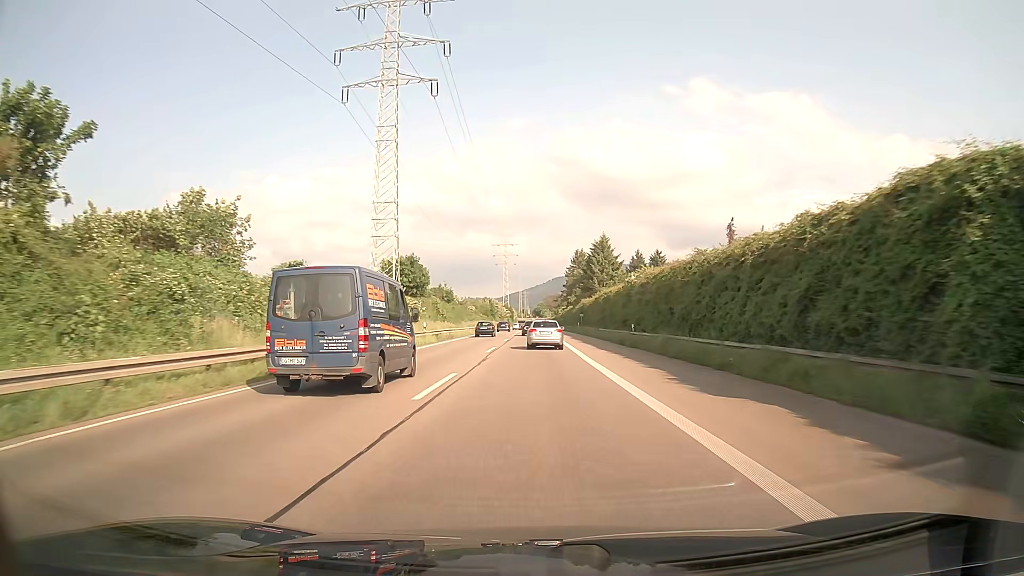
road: trunk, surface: asphalt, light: Day
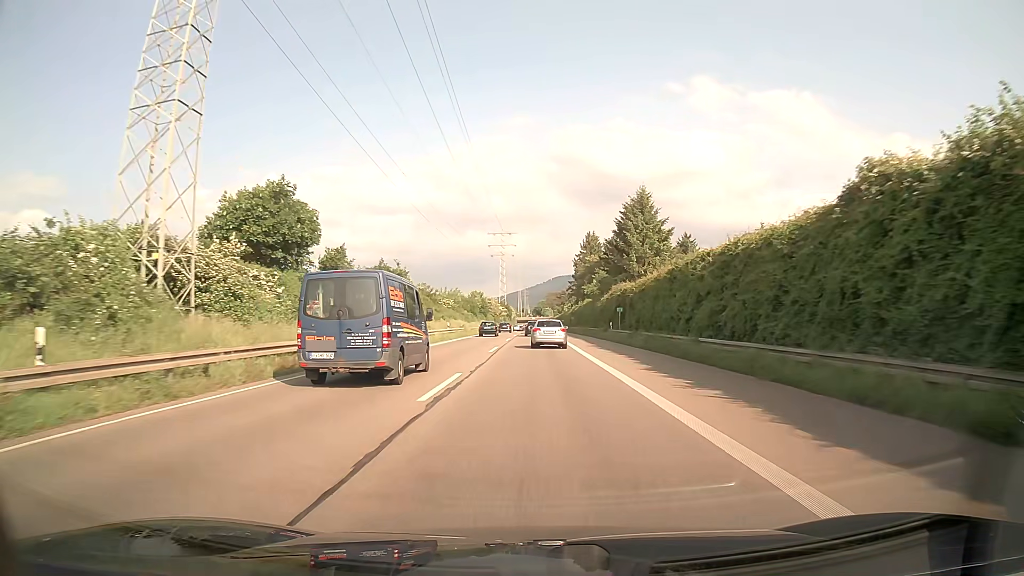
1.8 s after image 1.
(0.0, +36.6) m; 0°
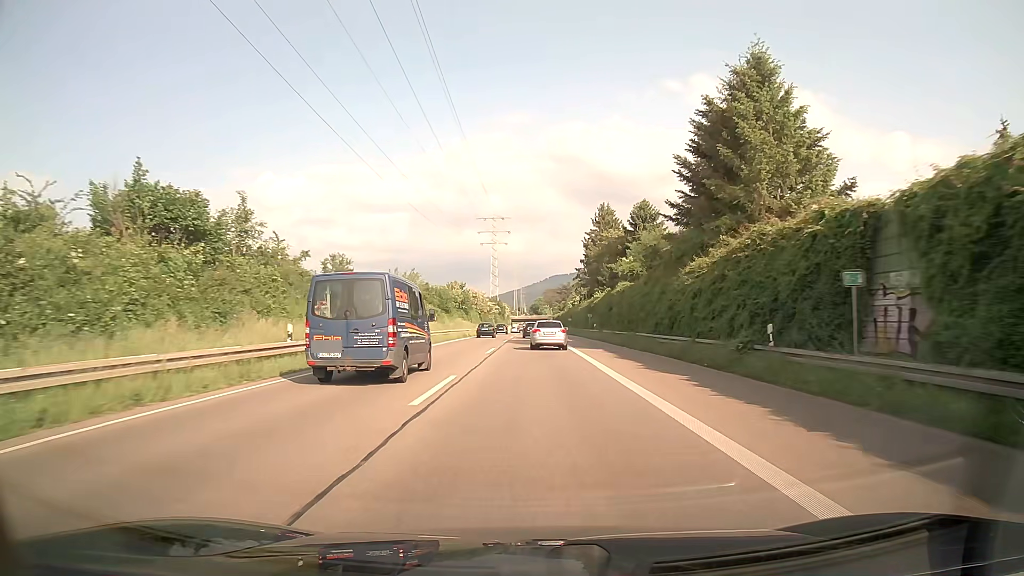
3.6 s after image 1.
(0.0, +36.8) m; 0°
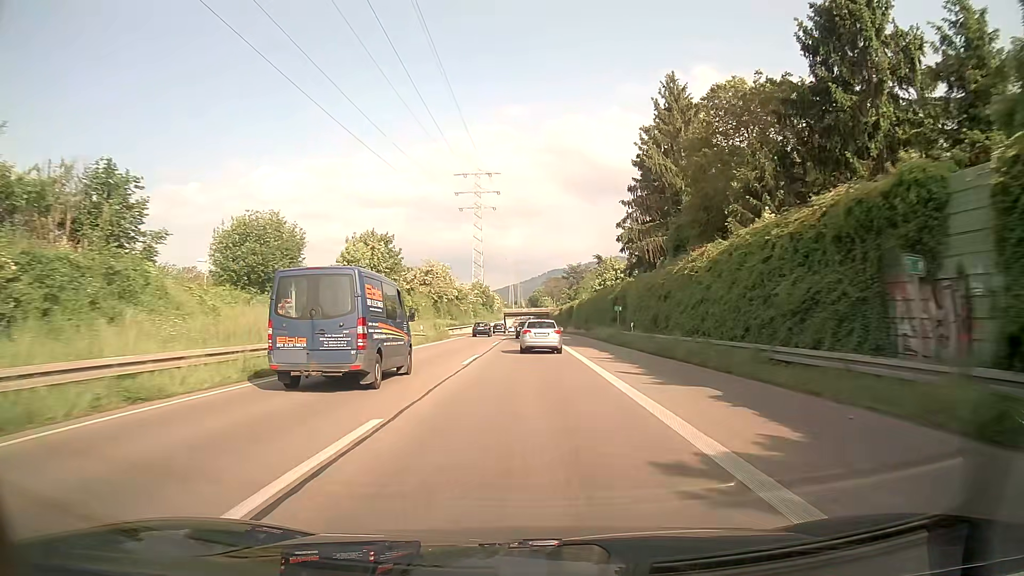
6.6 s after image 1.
(+0.3, +61.7) m; 0°
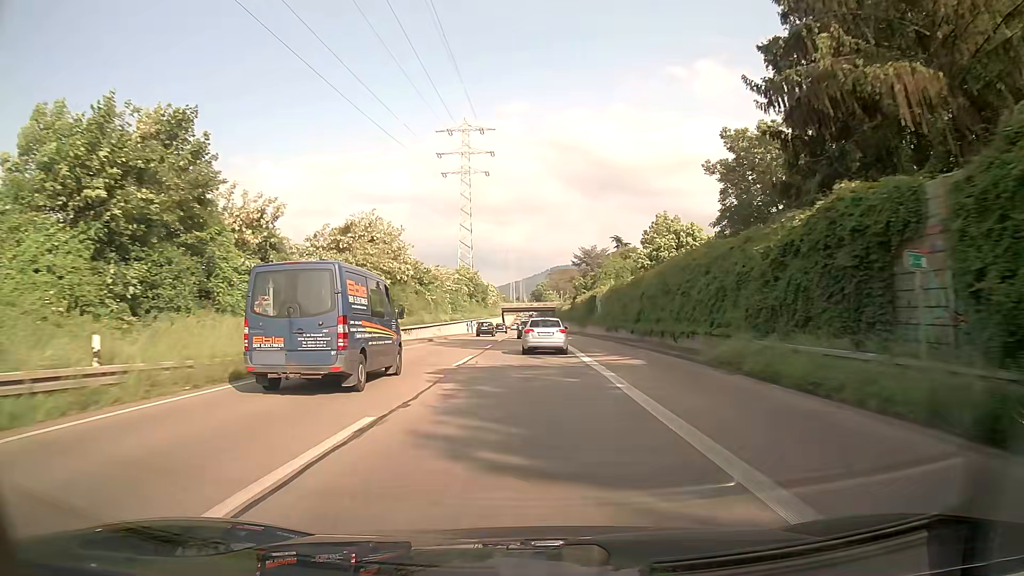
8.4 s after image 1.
(-0.1, +36.0) m; 0°
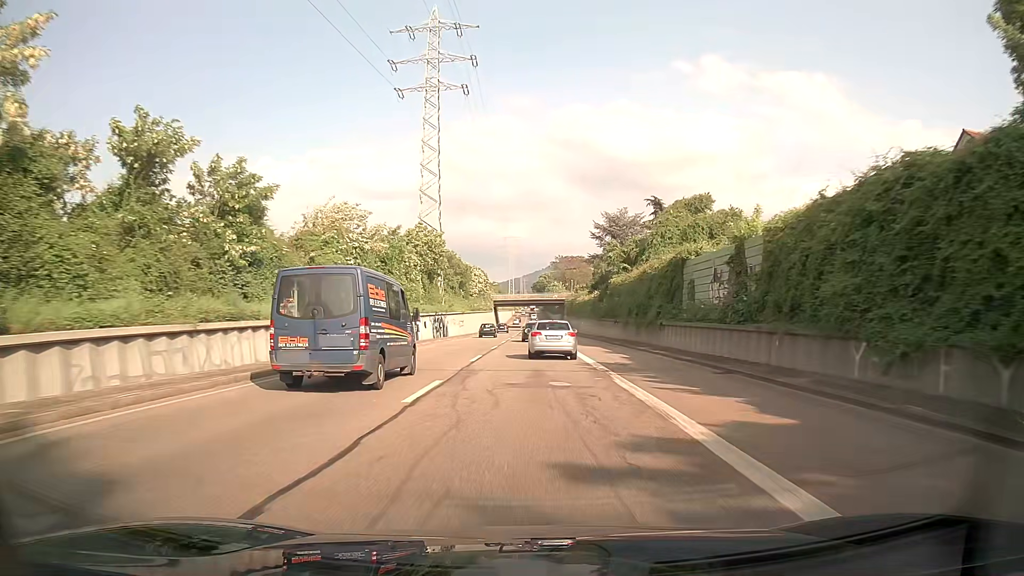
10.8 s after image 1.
(-0.4, +46.1) m; 0°
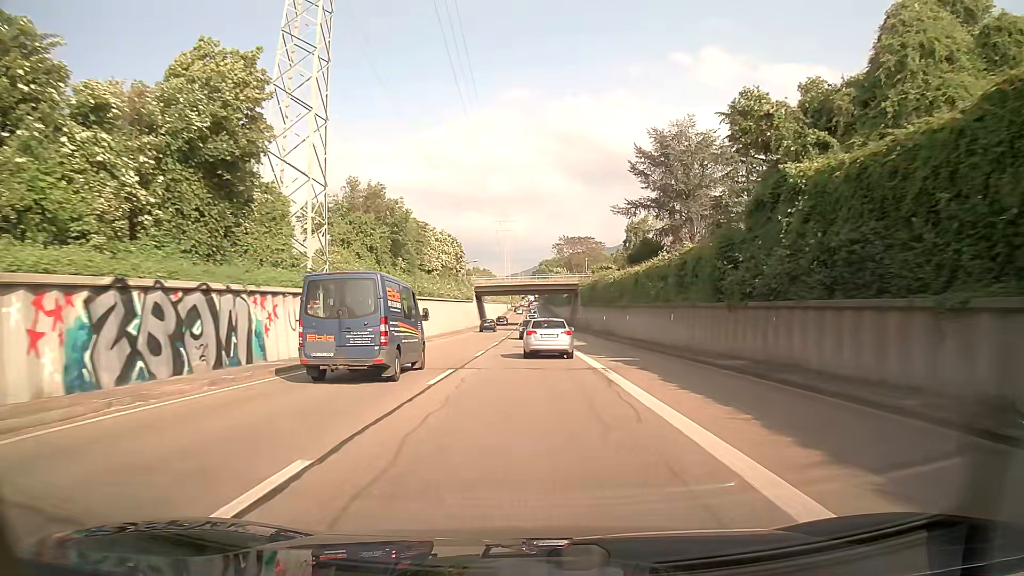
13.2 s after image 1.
(0.0, +44.9) m; 0°
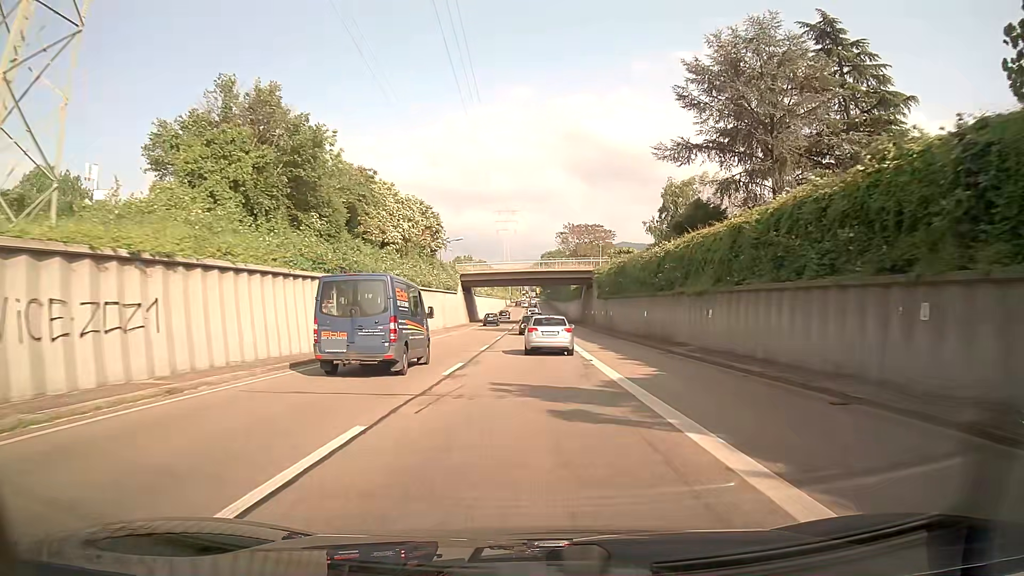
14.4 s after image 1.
(-0.1, +22.0) m; 0°
(0, +10) (0, +20) (0, +30) (0, +40) (0, +50) (0, +60) (0, +70) (0, +80) (0, +90) (0, +100) m
